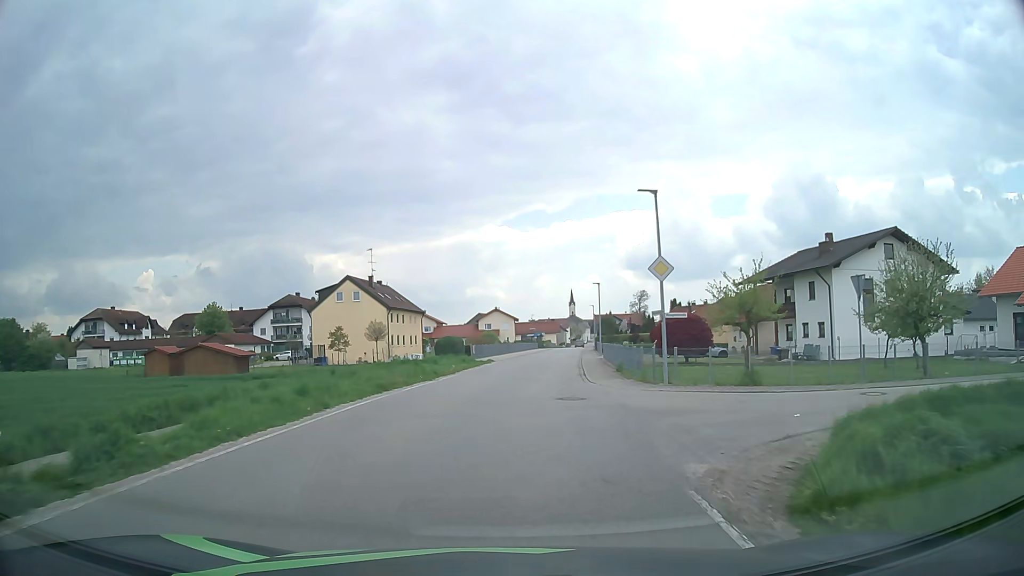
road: secondary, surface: asphalt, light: Day
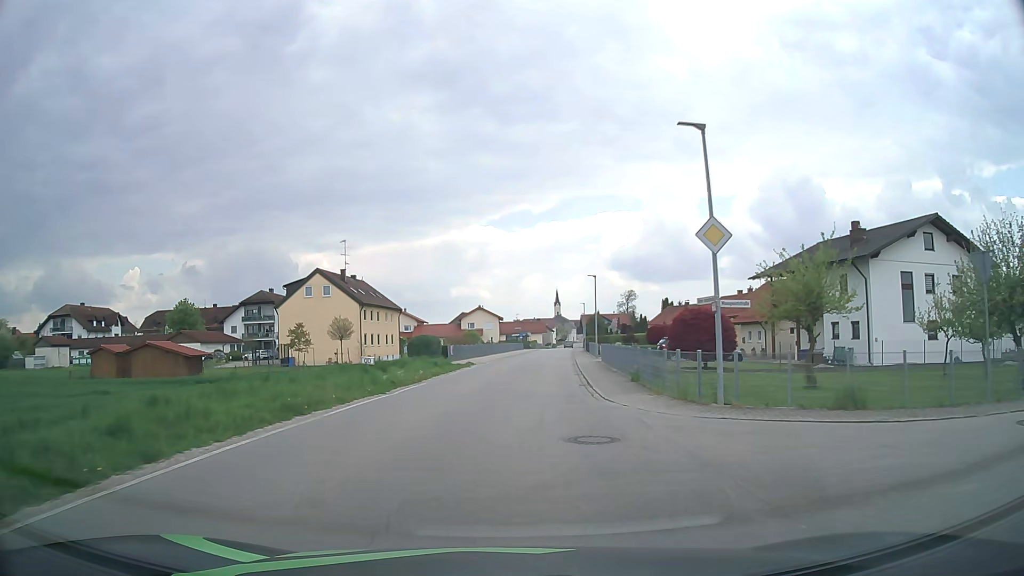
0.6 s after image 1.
(+0.1, +6.7) m; +1°
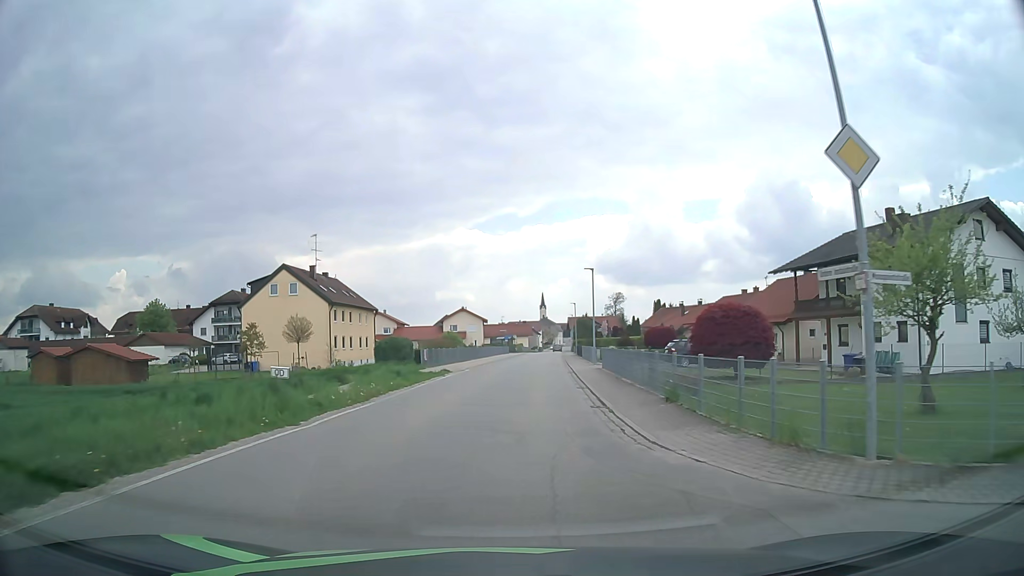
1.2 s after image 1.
(+0.1, +6.7) m; +1°
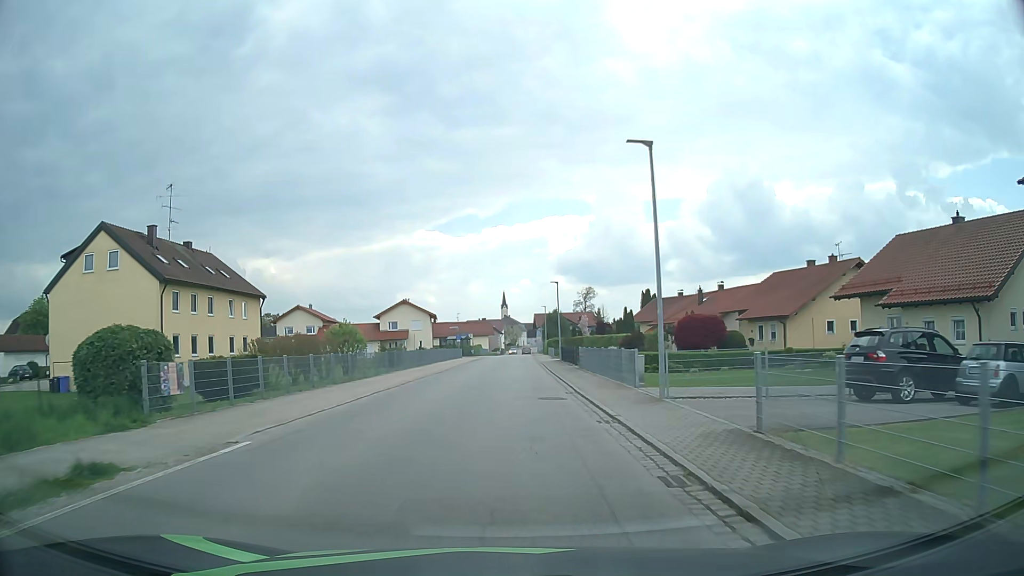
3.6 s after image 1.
(+1.0, +26.7) m; +3°
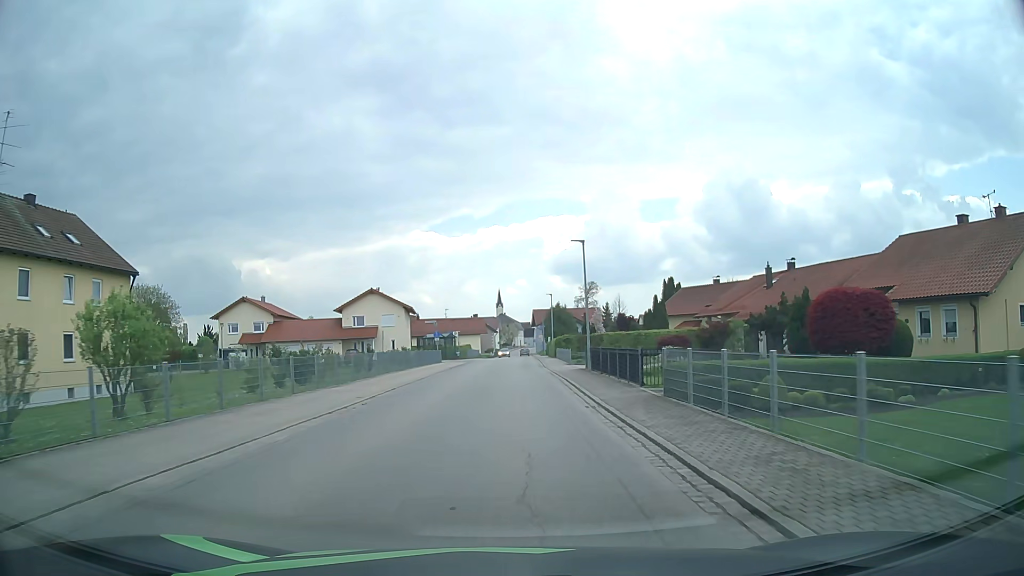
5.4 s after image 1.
(+0.1, +20.1) m; 0°
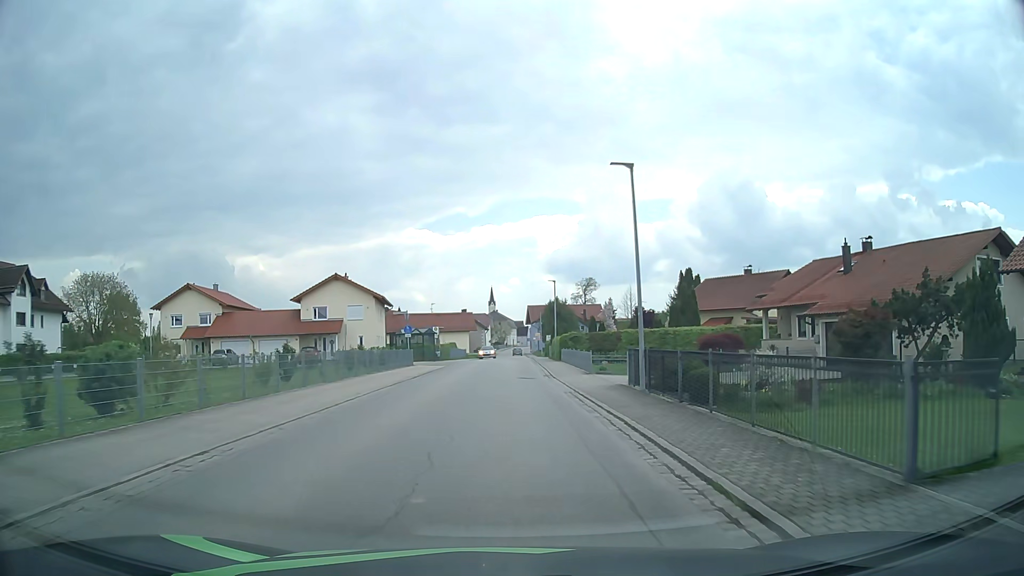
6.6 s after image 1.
(+0.1, +13.5) m; +1°
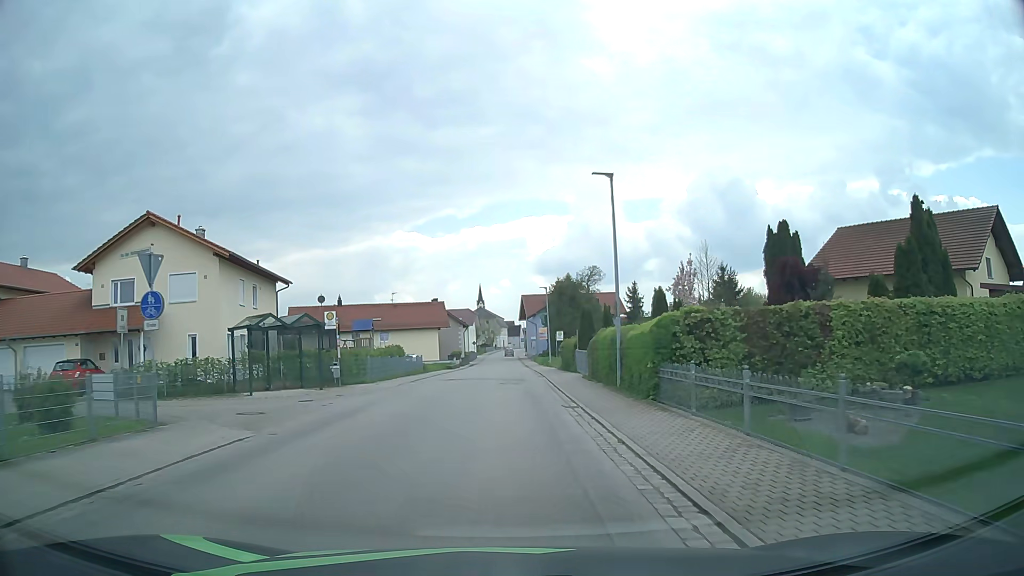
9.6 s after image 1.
(+0.5, +33.8) m; +1°
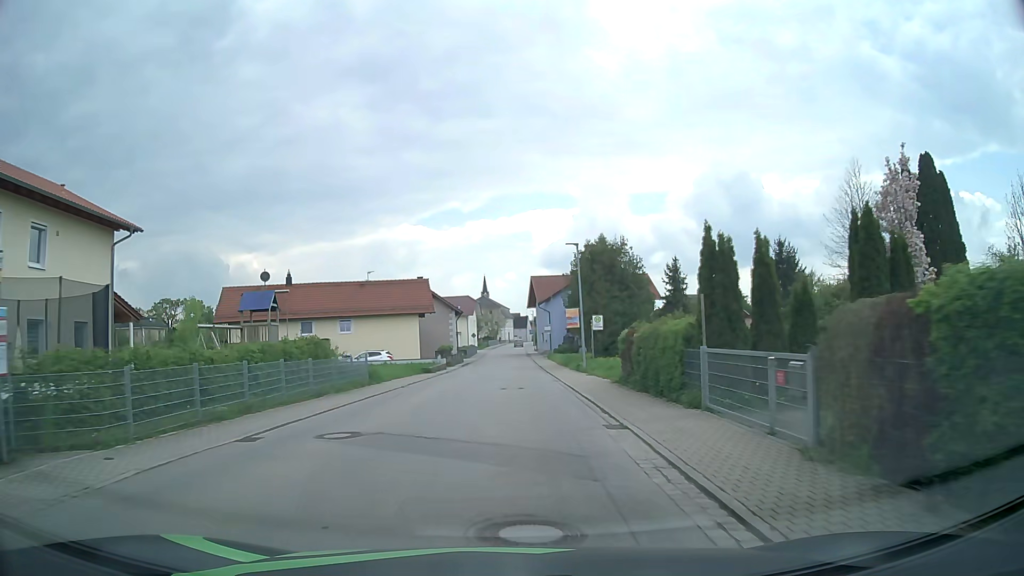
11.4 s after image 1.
(-0.1, +20.2) m; 0°
(0, +10) (0, +20) (0, +30) (0, +40) (0, +50) (0, +60) (0, +70) (0, +80) (0, +90) (0, +100) m
